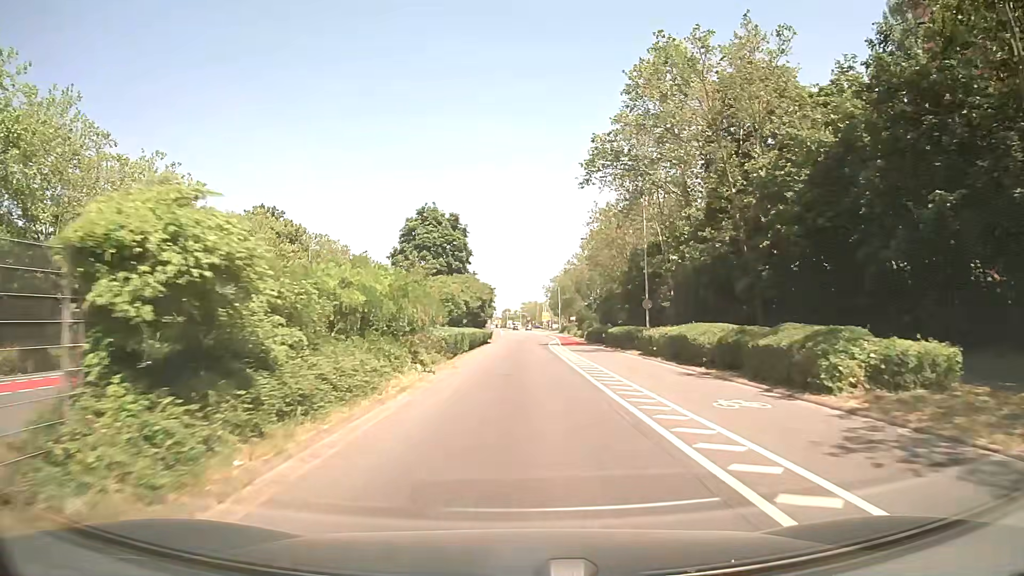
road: secondary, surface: asphalt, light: Day
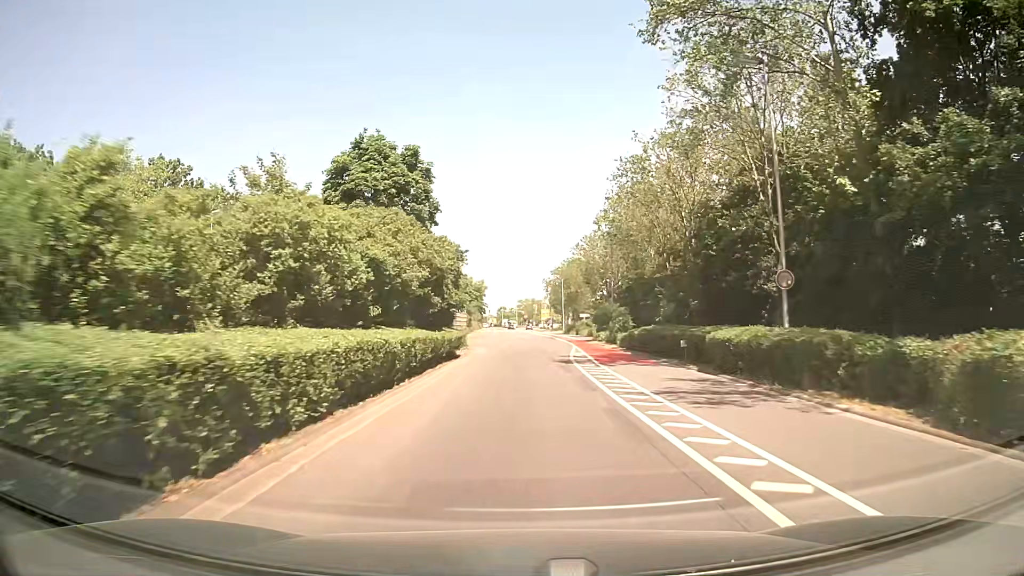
(0.0, +24.2) m; 0°
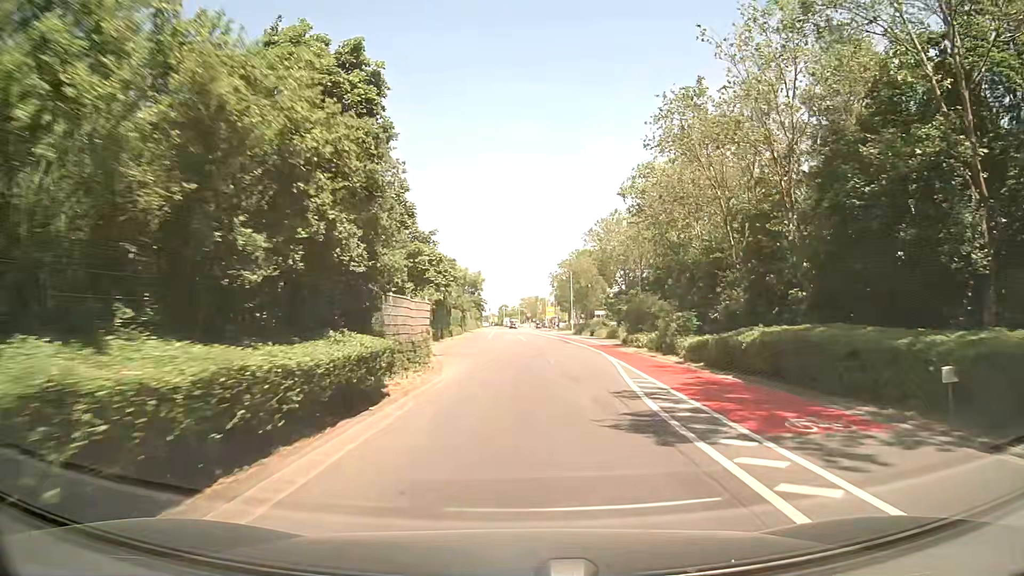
(-0.1, +15.8) m; 0°
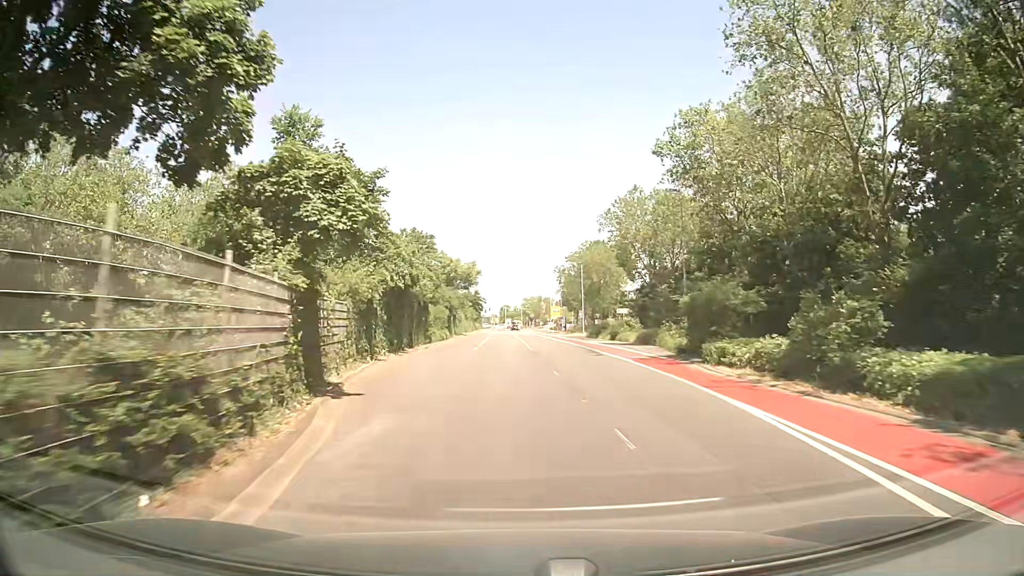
(-0.1, +15.6) m; -1°
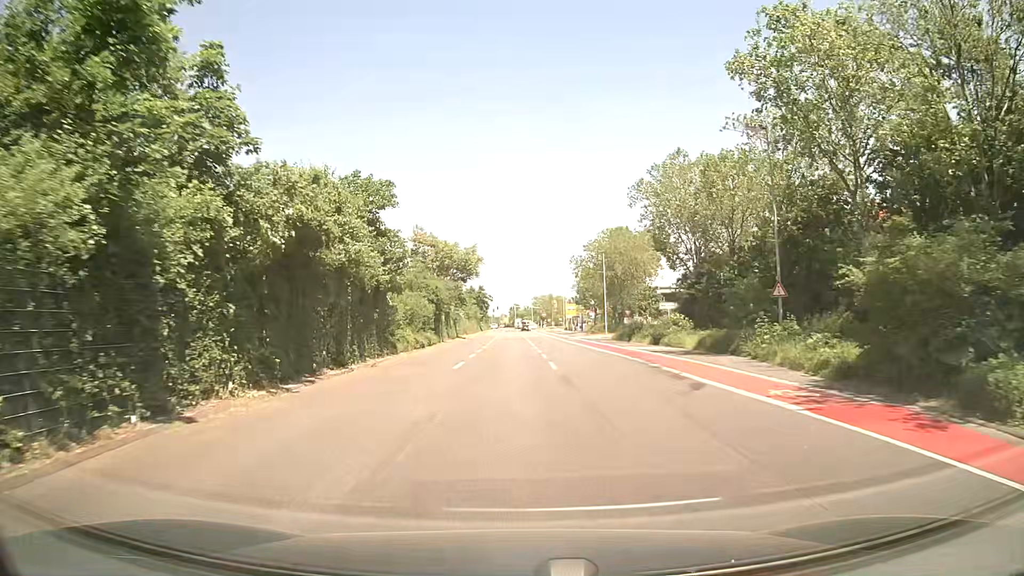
(+0.1, +15.4) m; 0°
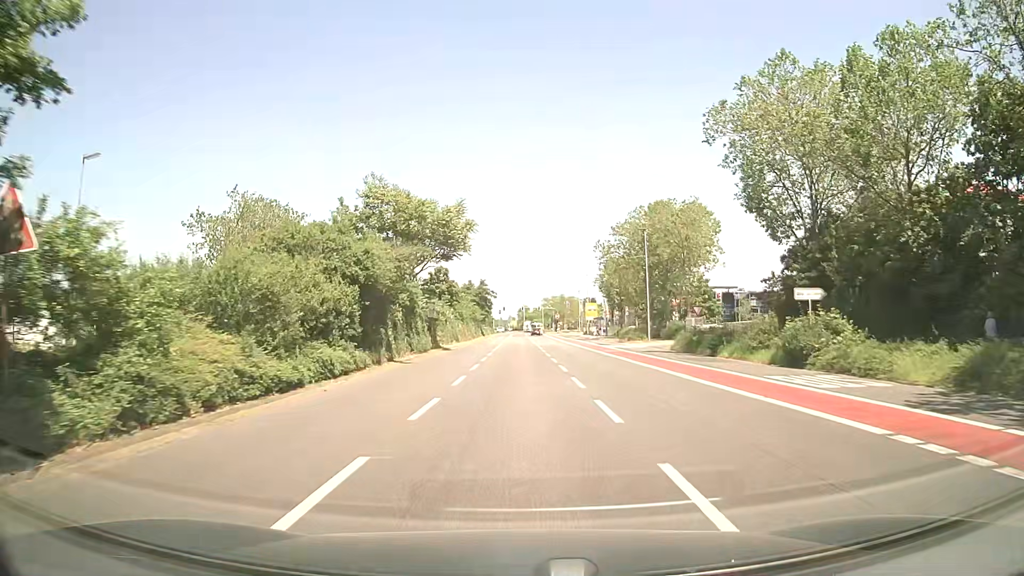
(-0.3, +22.6) m; -1°
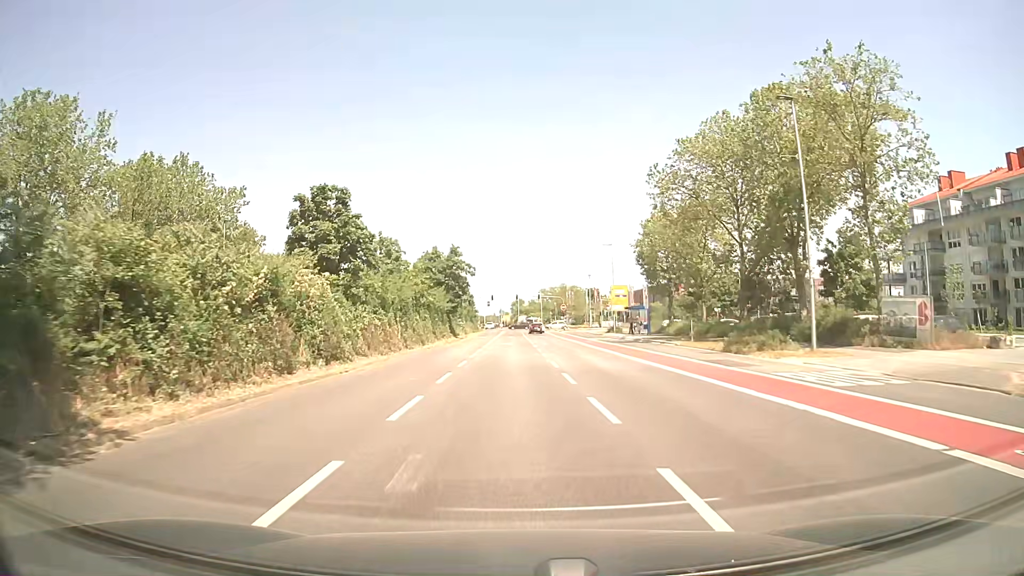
(+0.2, +36.6) m; +1°
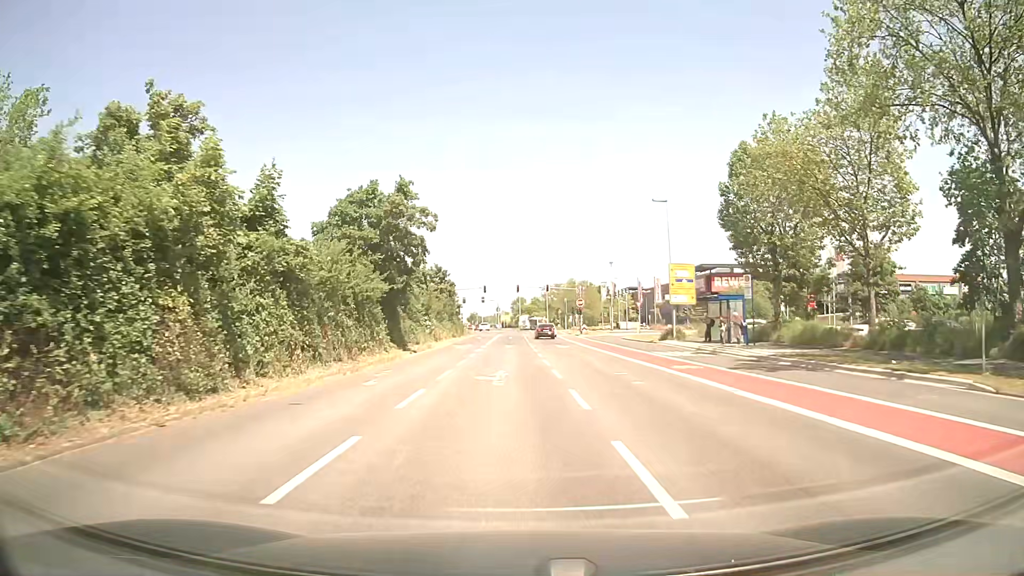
(-0.1, +28.4) m; -1°
